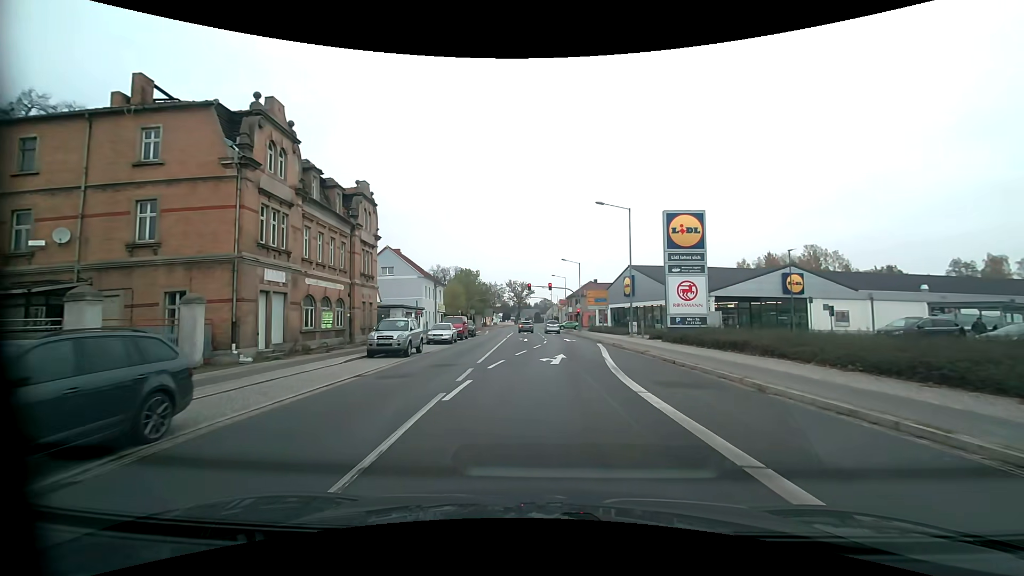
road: primary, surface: asphalt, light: Day
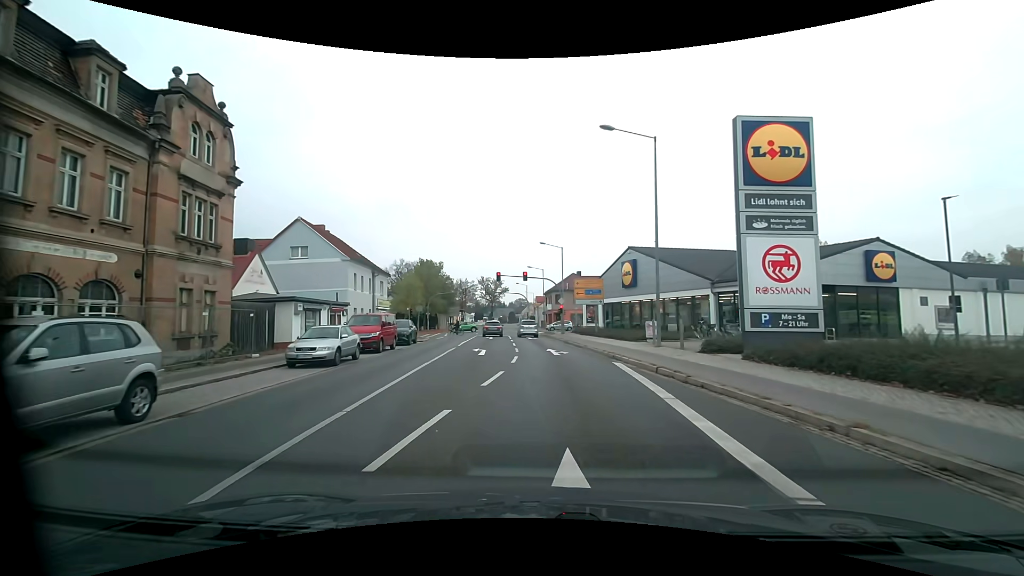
(+0.4, +15.5) m; +3°
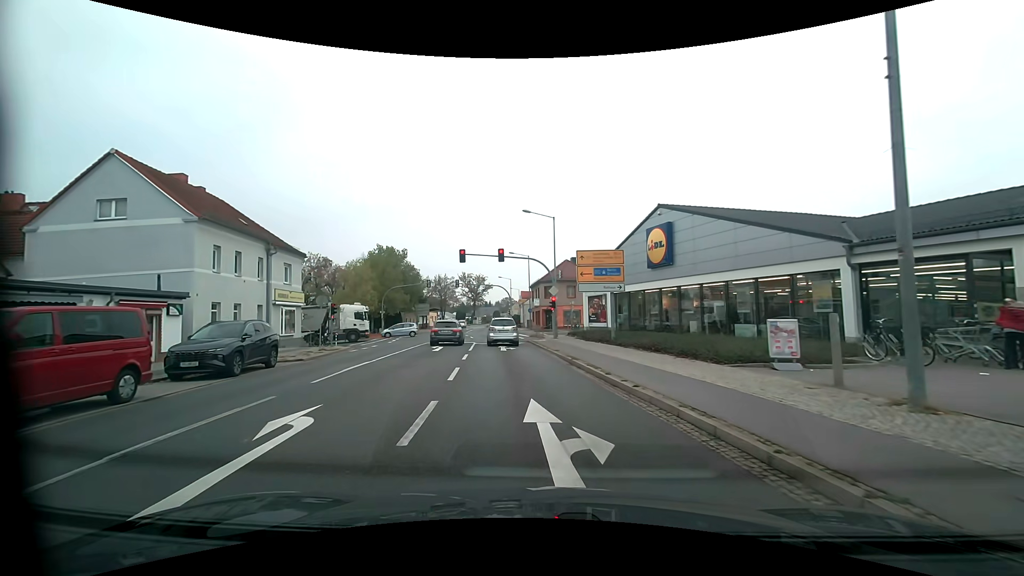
(+0.5, +16.6) m; +2°
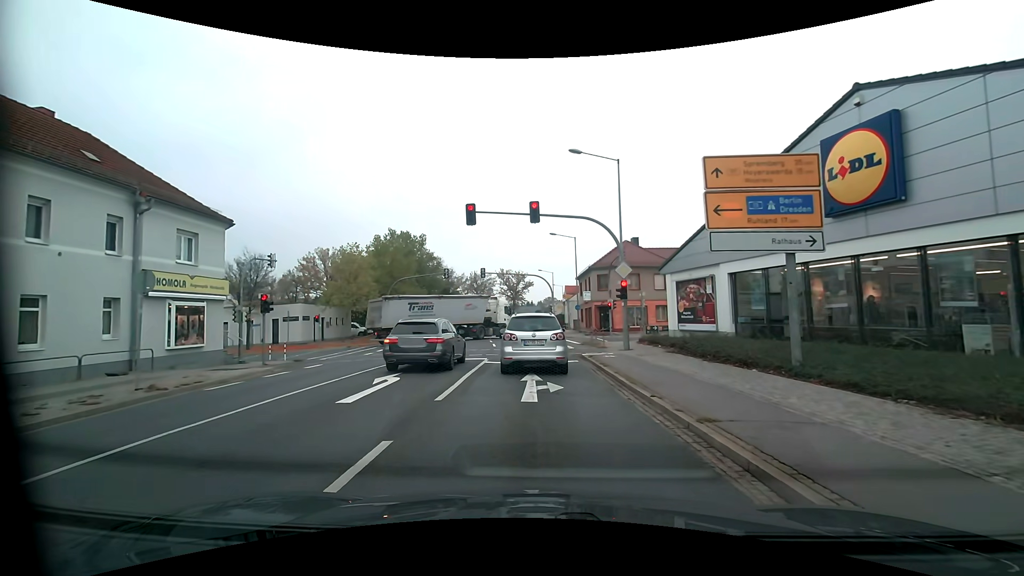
(-0.5, +14.5) m; -5°
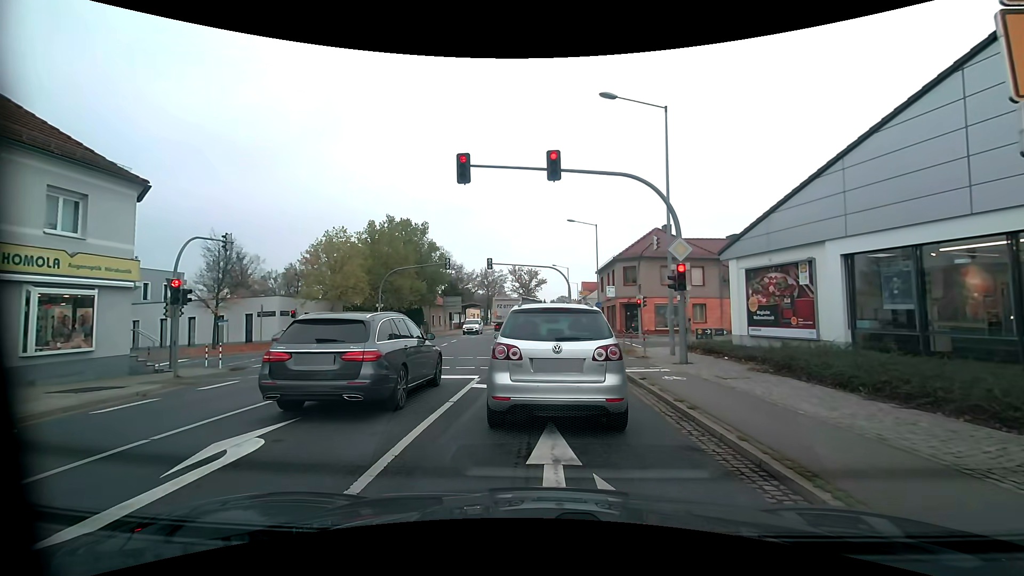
(-0.2, +6.3) m; -3°
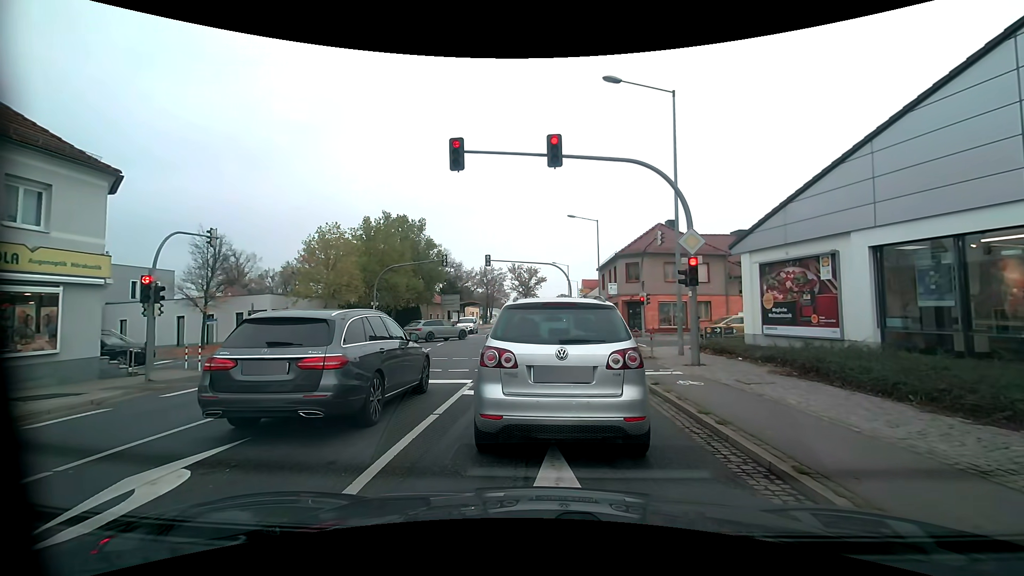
(0.0, +1.1) m; 0°
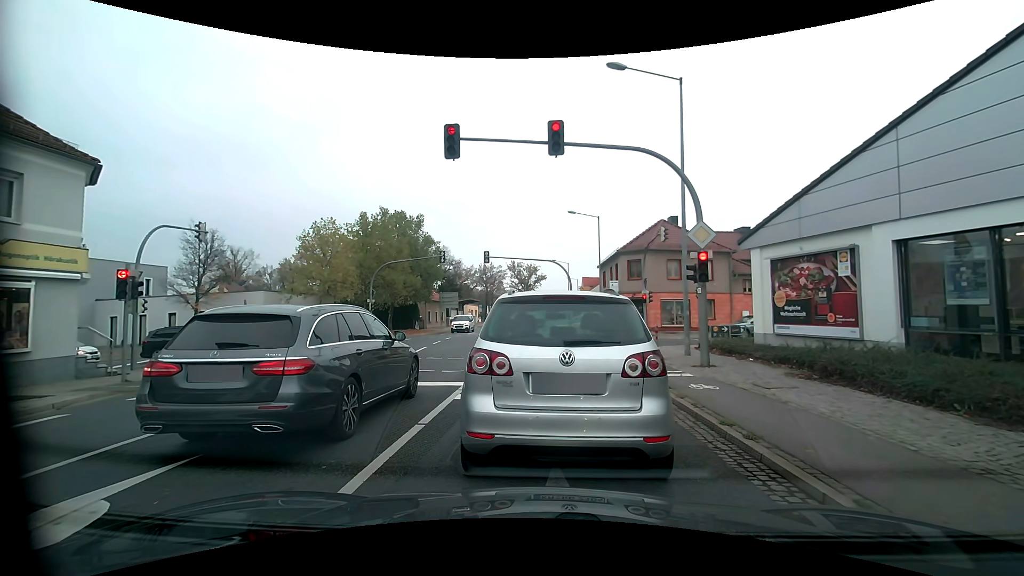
(0.0, +0.8) m; 0°
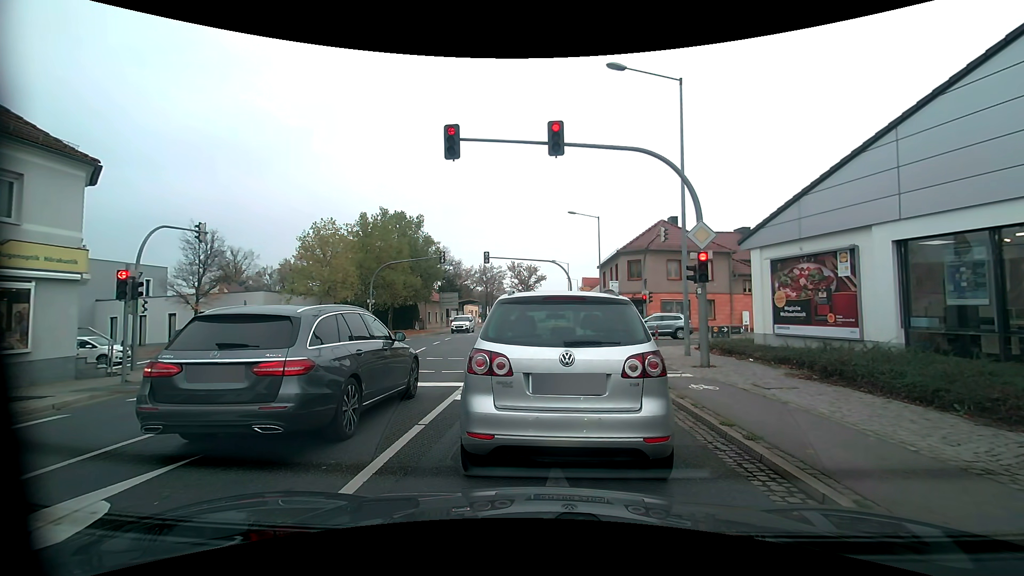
(0.0, 0.0) m; 0°
(0, +10) (0, +20) (0, +30) (0, +40) (0, +50) (0, +60) (+1, +70) (+2, +80) (+3, +90) (+4, +100) m
